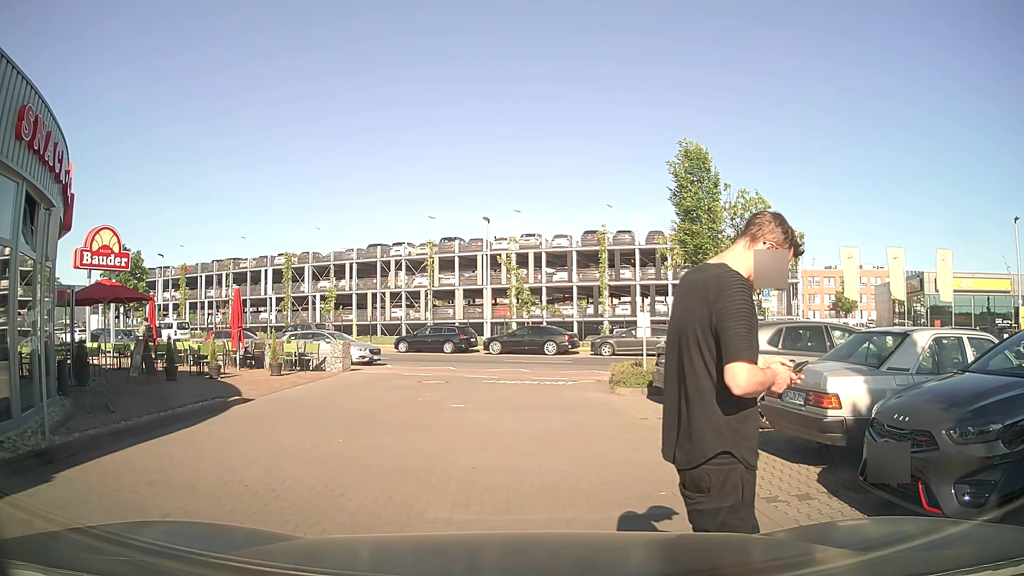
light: Day
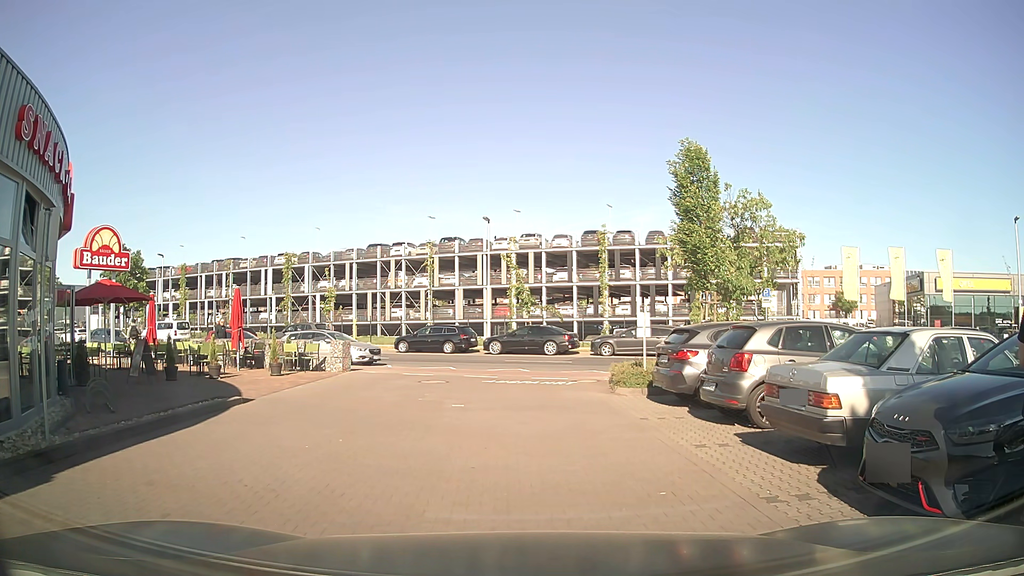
(0.0, 0.0) m; 0°
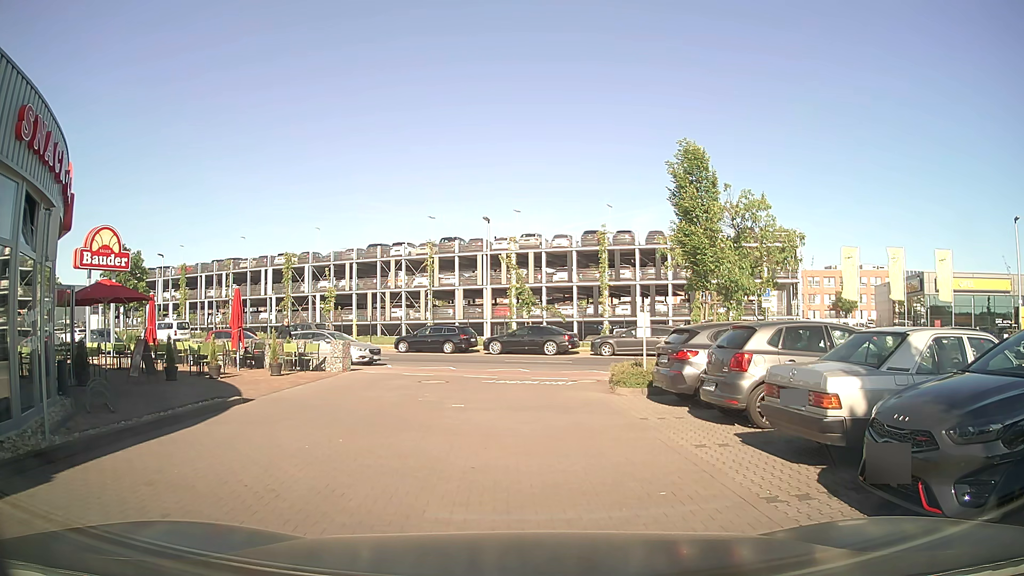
(0.0, 0.0) m; 0°
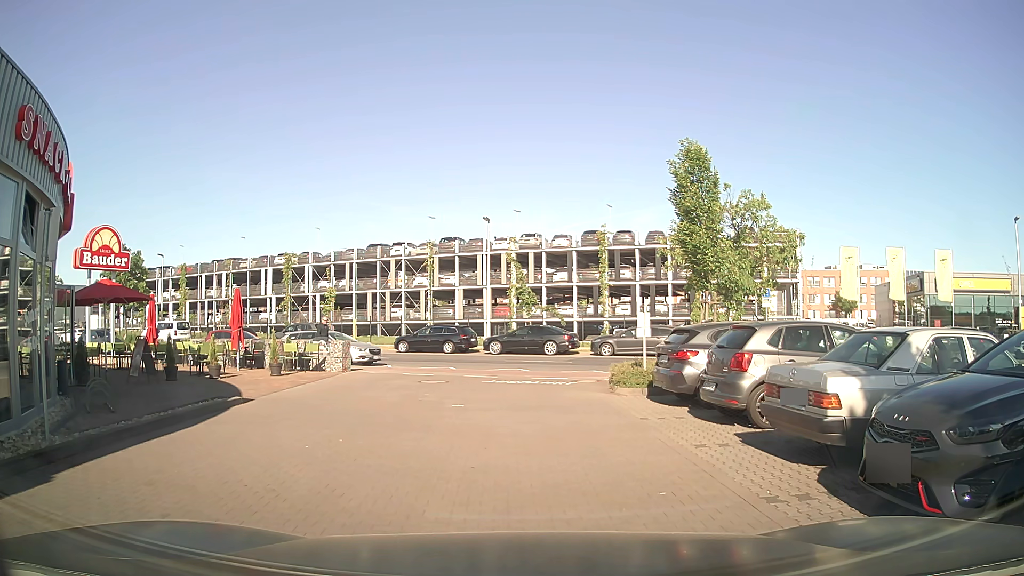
(0.0, 0.0) m; 0°
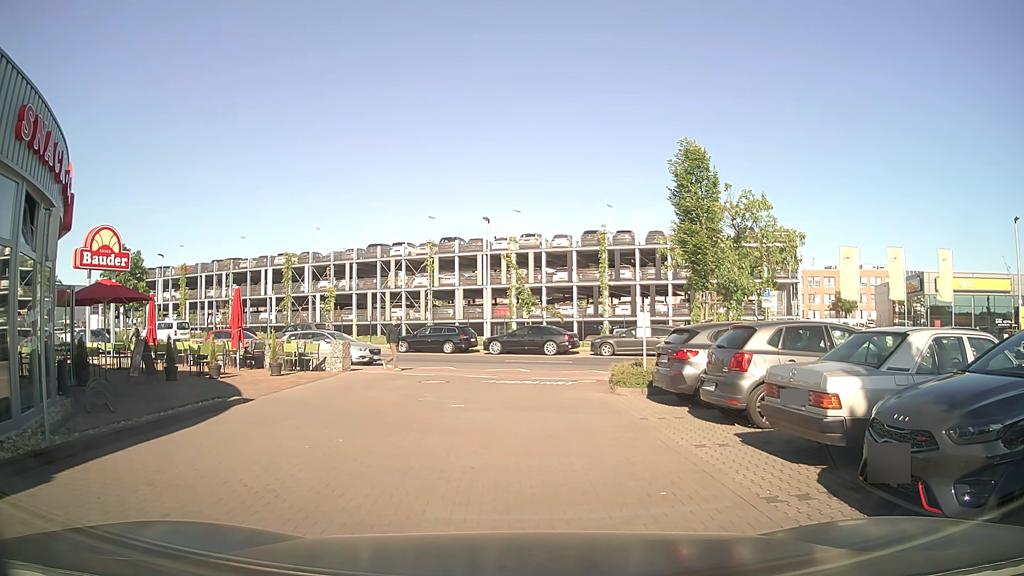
(0.0, 0.0) m; 0°
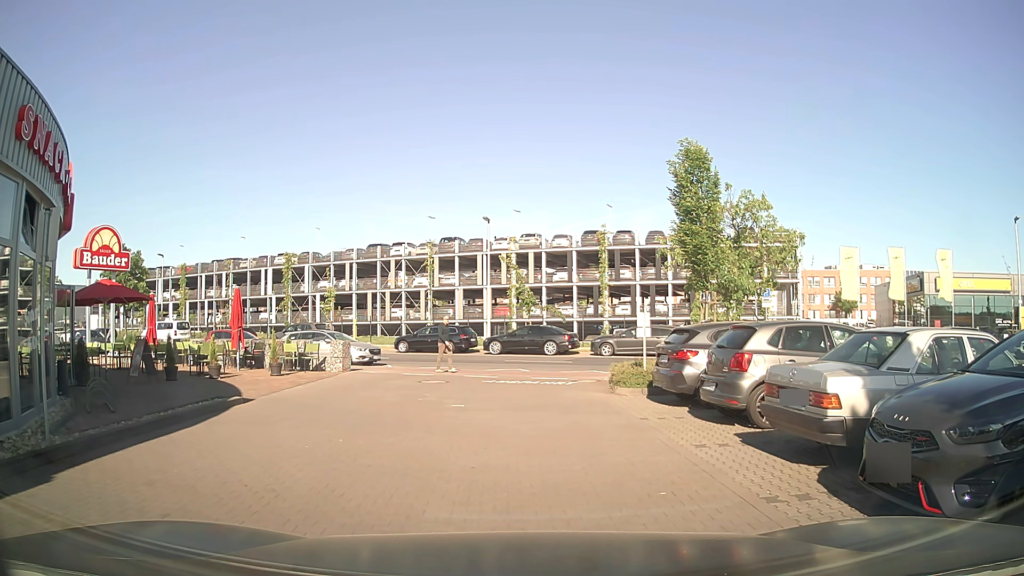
(0.0, 0.0) m; 0°
